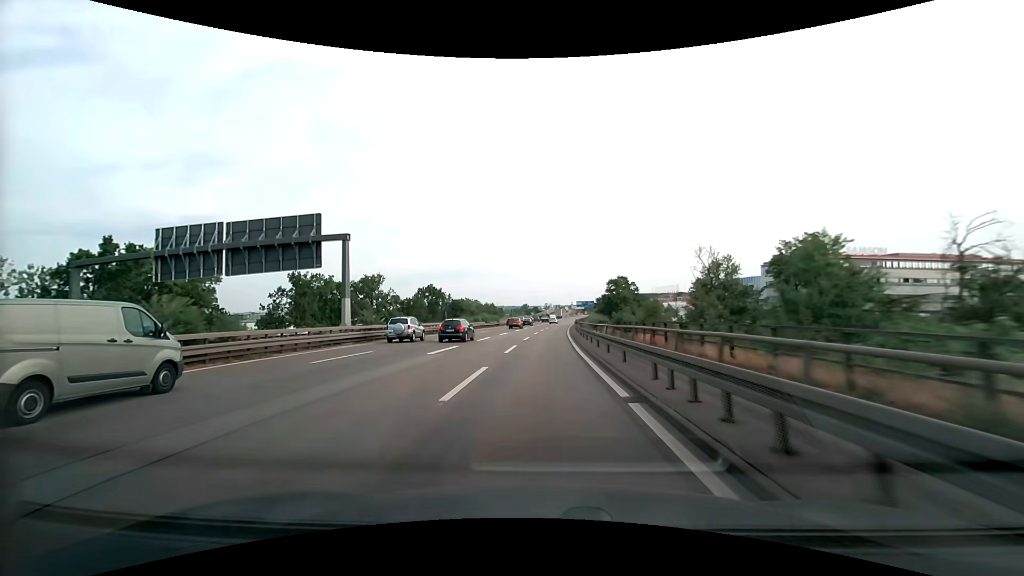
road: motorway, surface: asphalt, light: Day
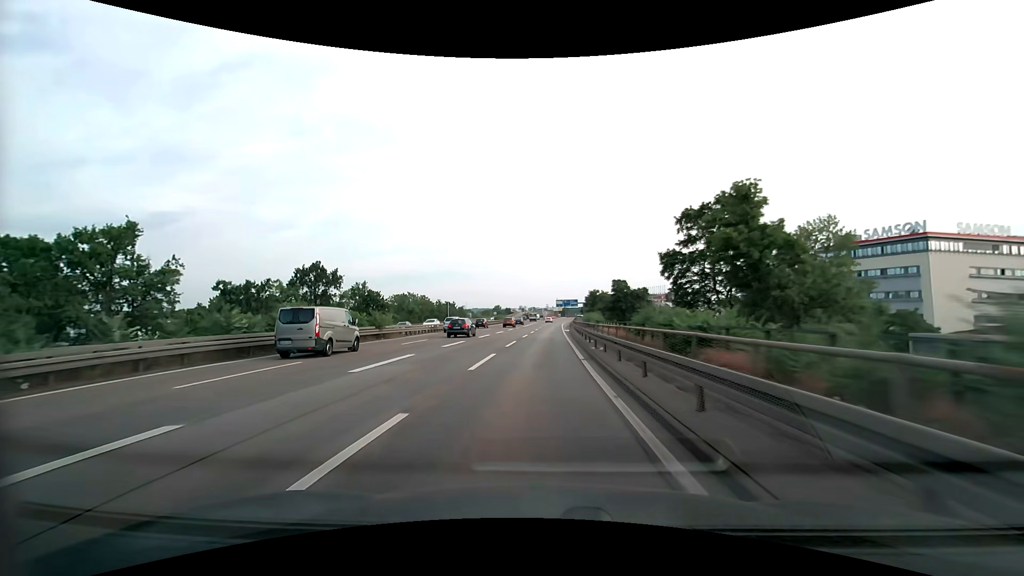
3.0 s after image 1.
(+1.6, +59.3) m; +3°
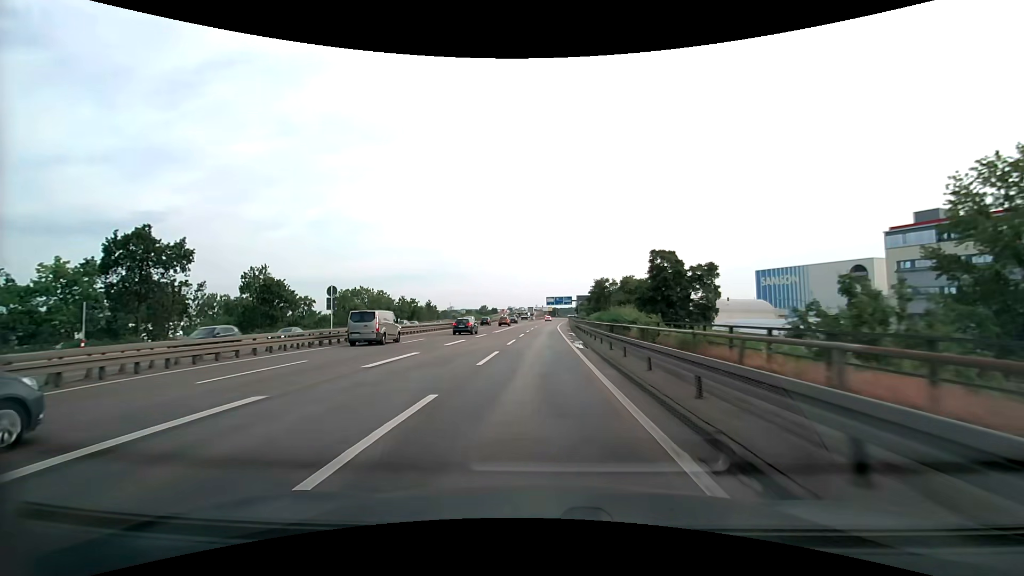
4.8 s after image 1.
(+0.5, +35.0) m; +1°
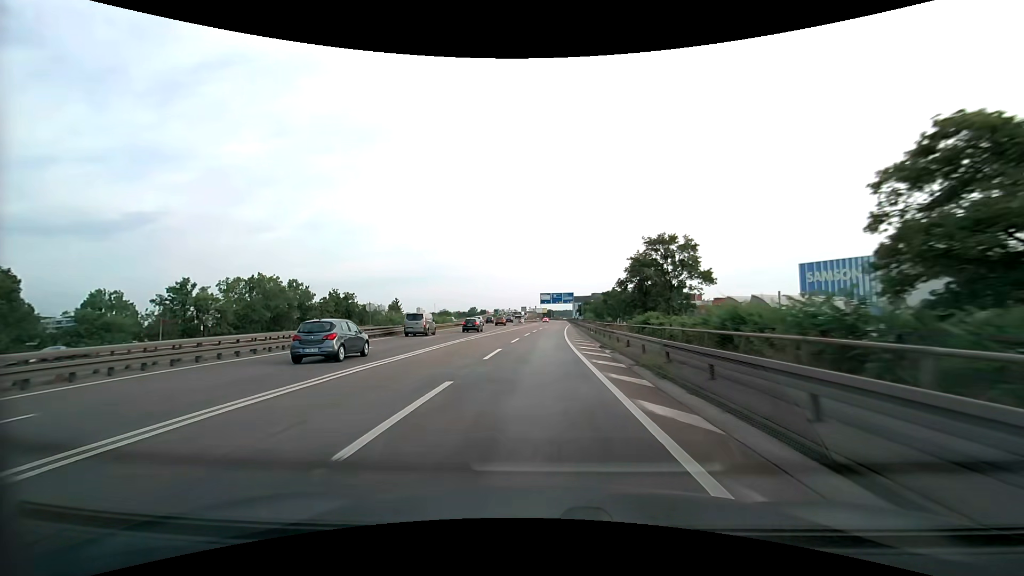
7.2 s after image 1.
(+0.5, +45.8) m; +1°
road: motorway_link
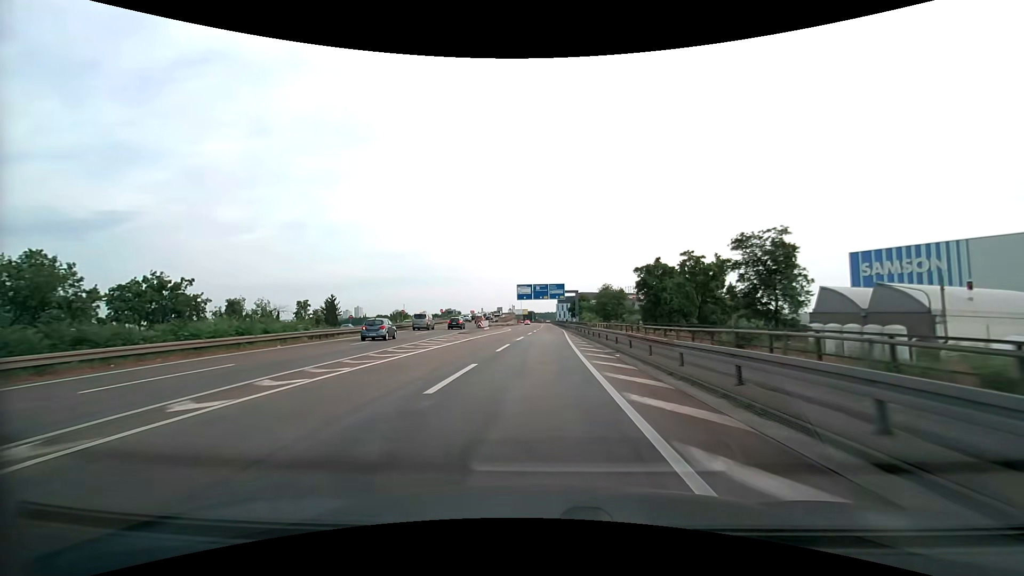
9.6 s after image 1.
(+0.7, +44.6) m; +2°
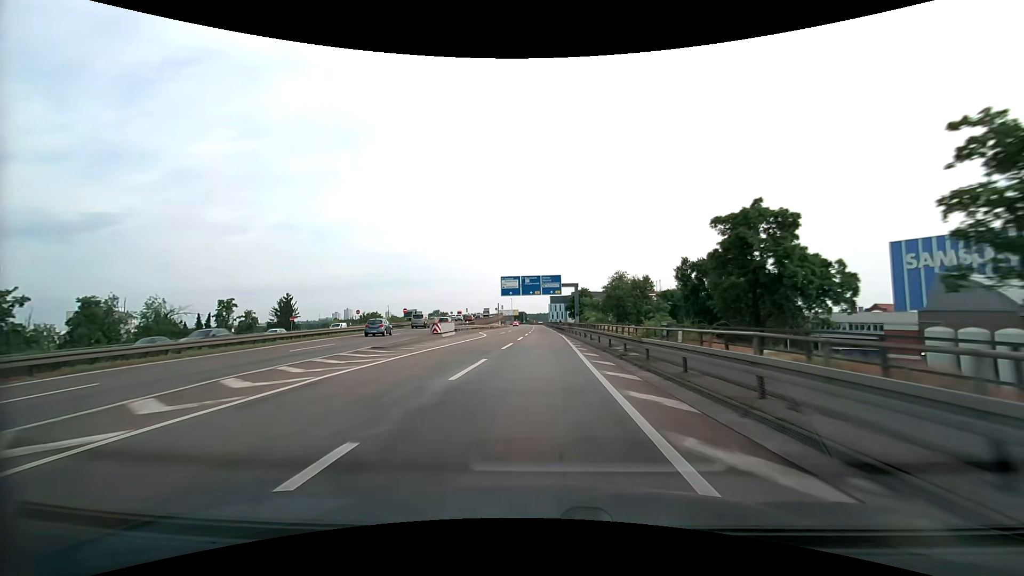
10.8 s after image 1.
(+0.3, +21.8) m; +1°
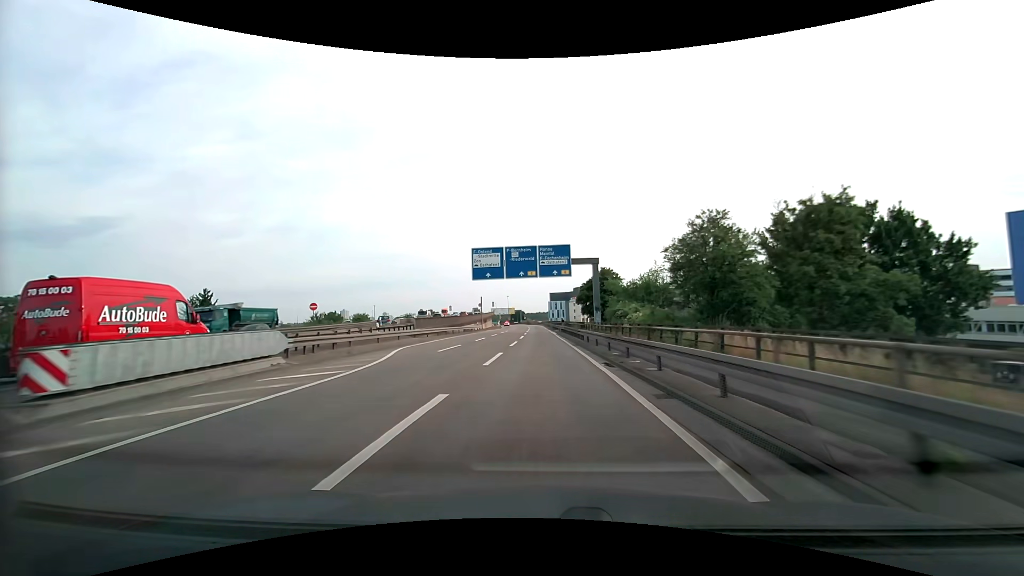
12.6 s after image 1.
(+0.3, +32.1) m; 0°
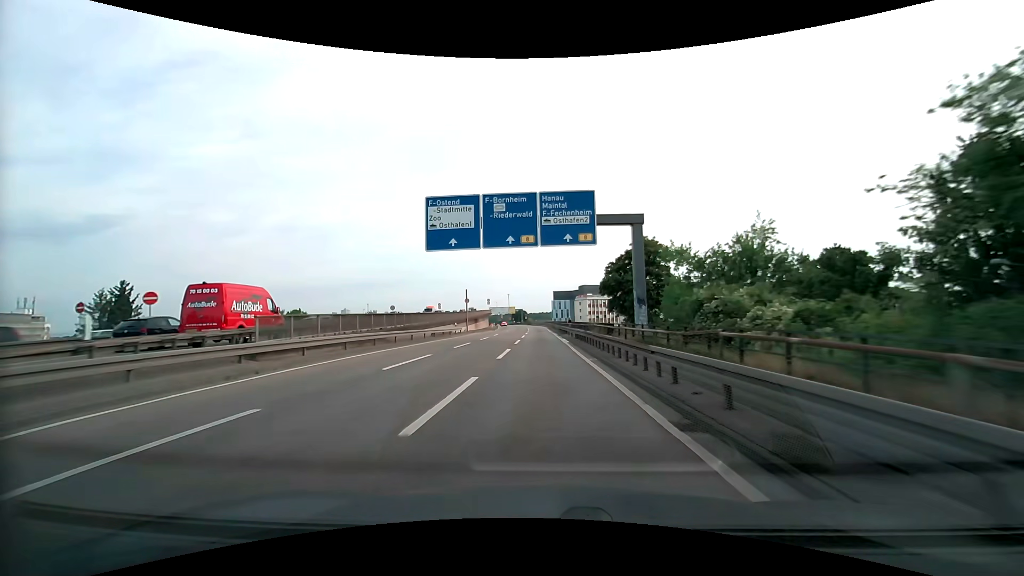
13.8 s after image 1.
(0.0, +21.0) m; 0°
(0, +10) (0, +20) (0, +30) (0, +40) (-1, +50) (-1, +60) (-1, +70) (-1, +80) (-1, +90) (-2, +100) m
